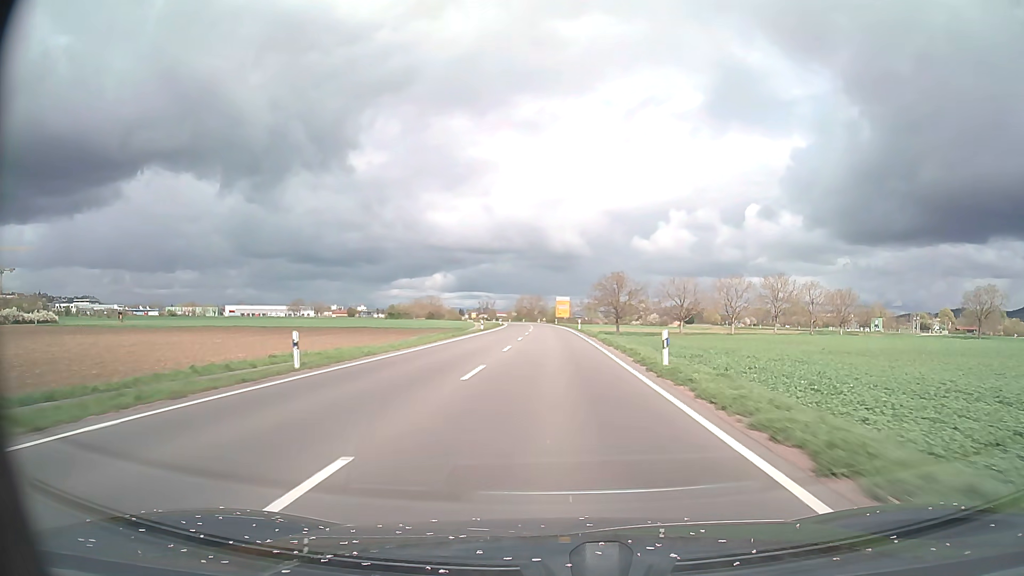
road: secondary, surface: asphalt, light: Day
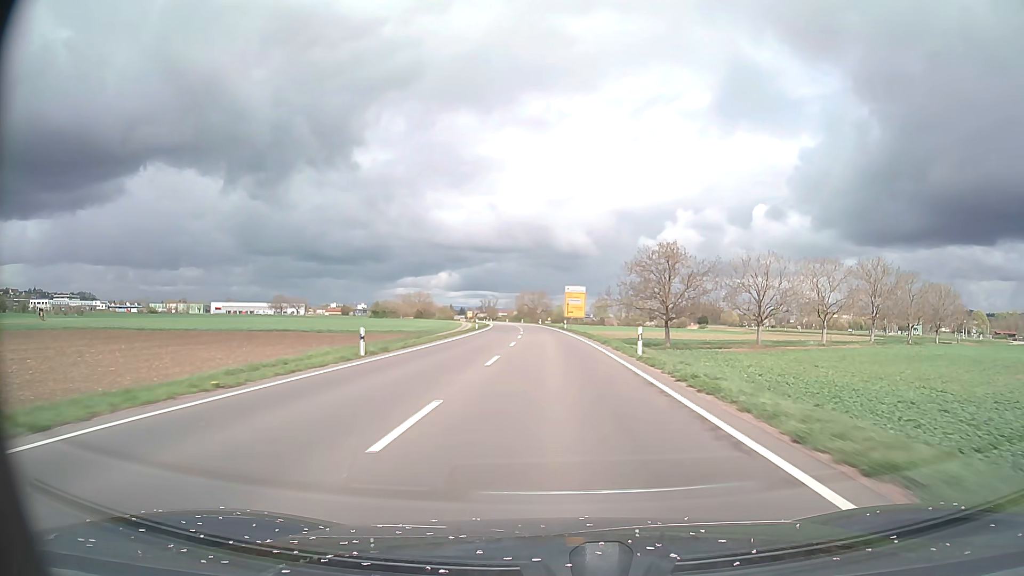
(-0.2, +43.8) m; 0°
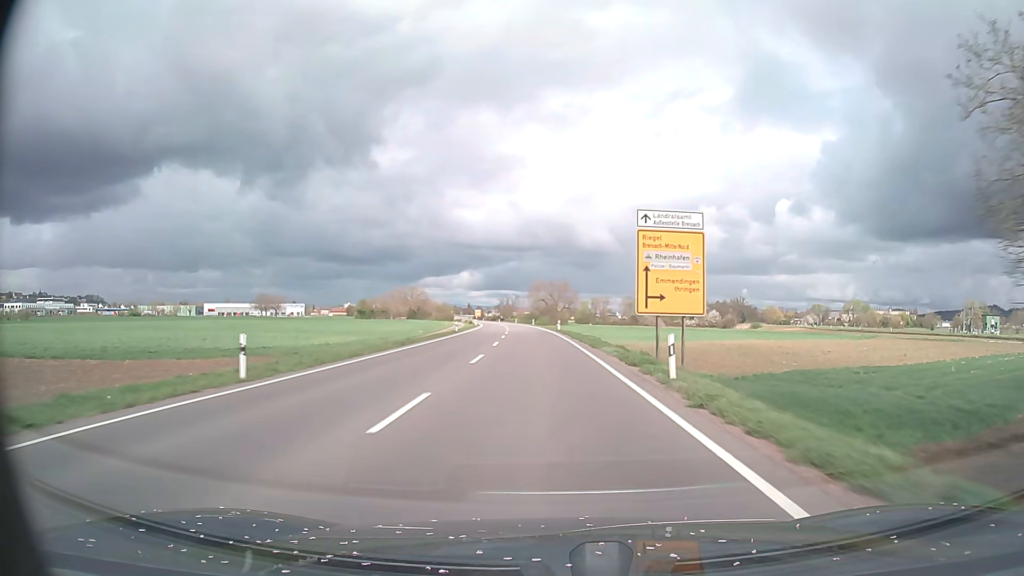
(-0.6, +58.9) m; -2°
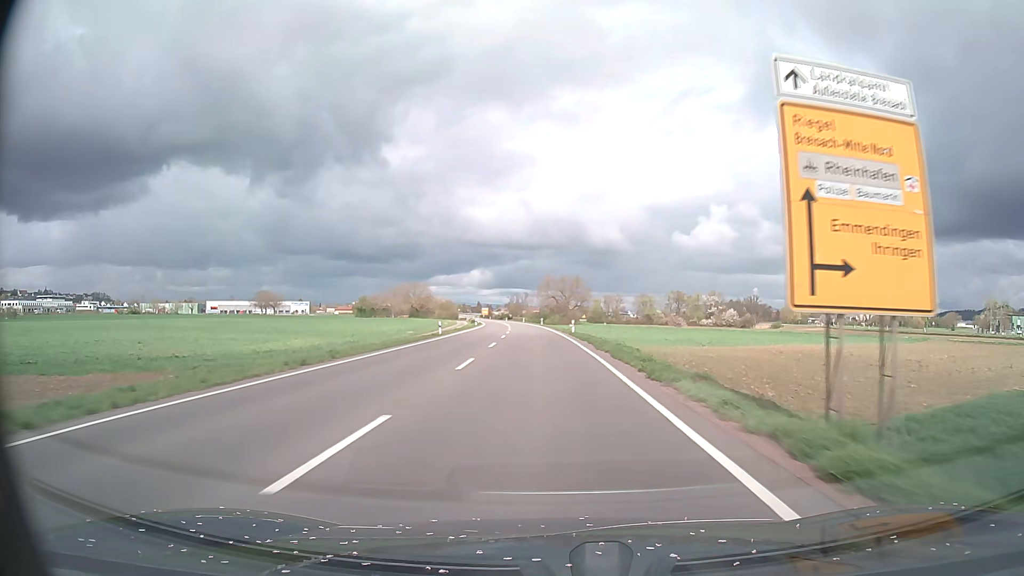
(-0.1, +14.8) m; -1°
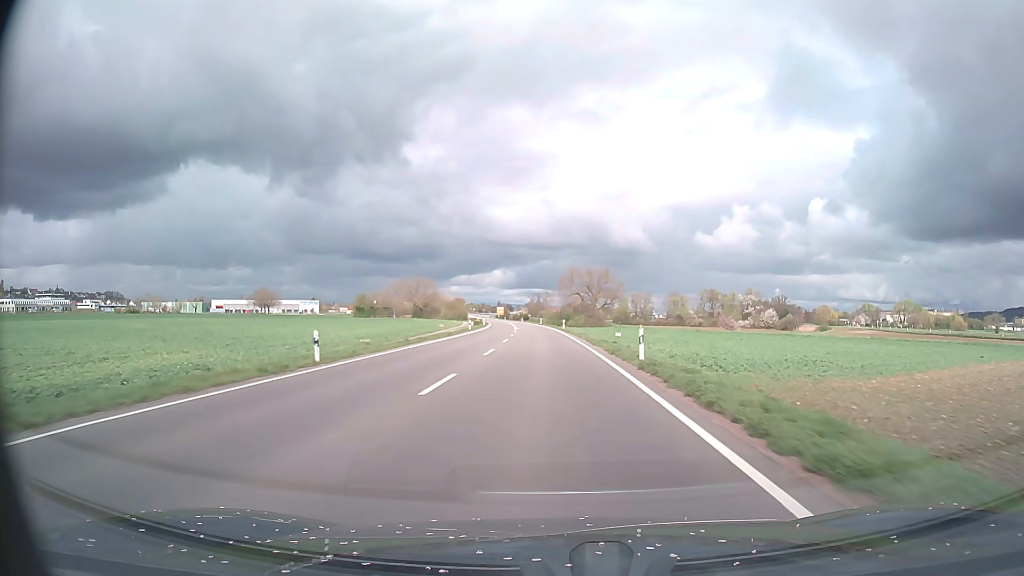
(-0.4, +29.6) m; -2°
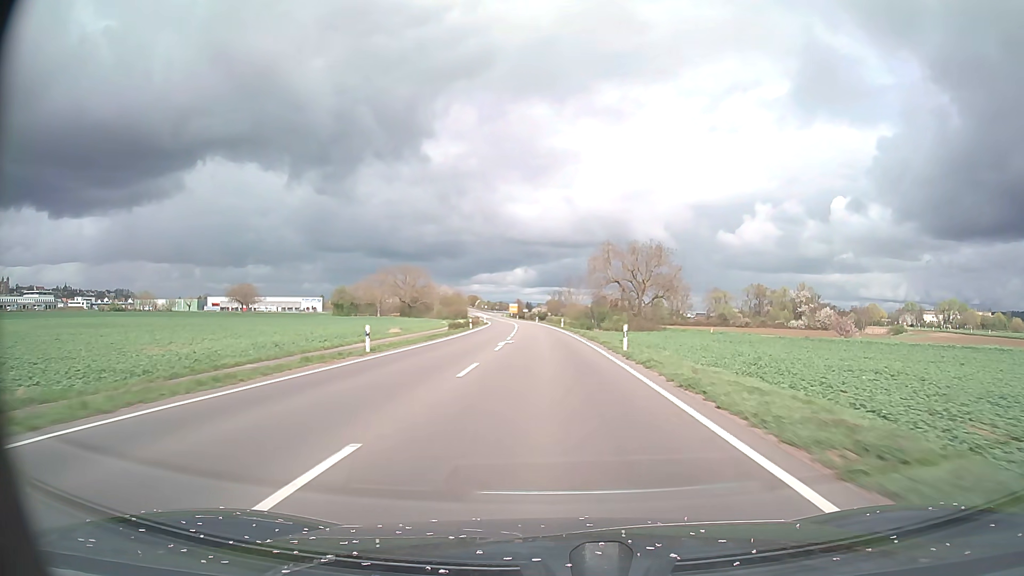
(-0.8, +44.5) m; -2°
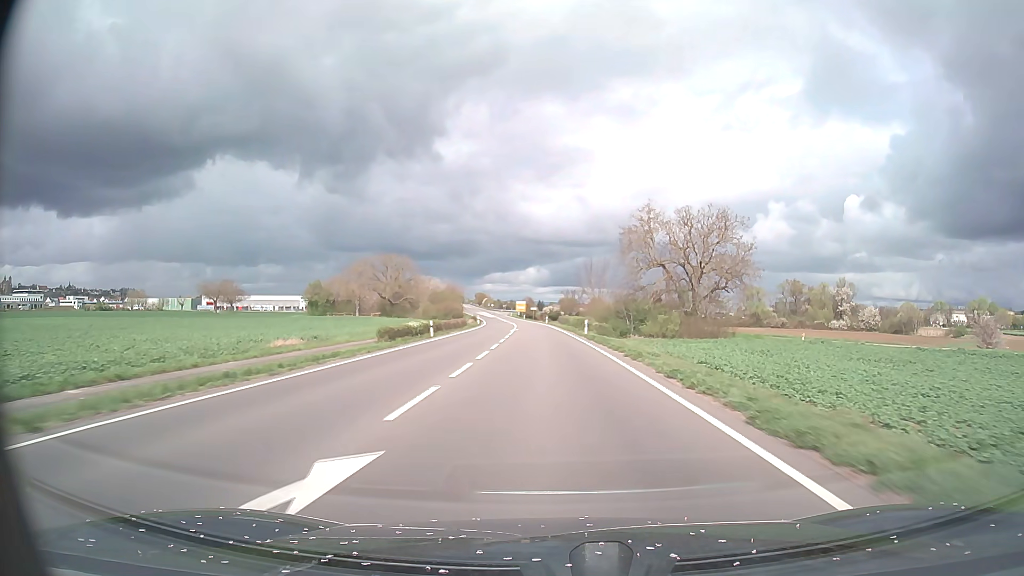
(-0.3, +29.8) m; -1°
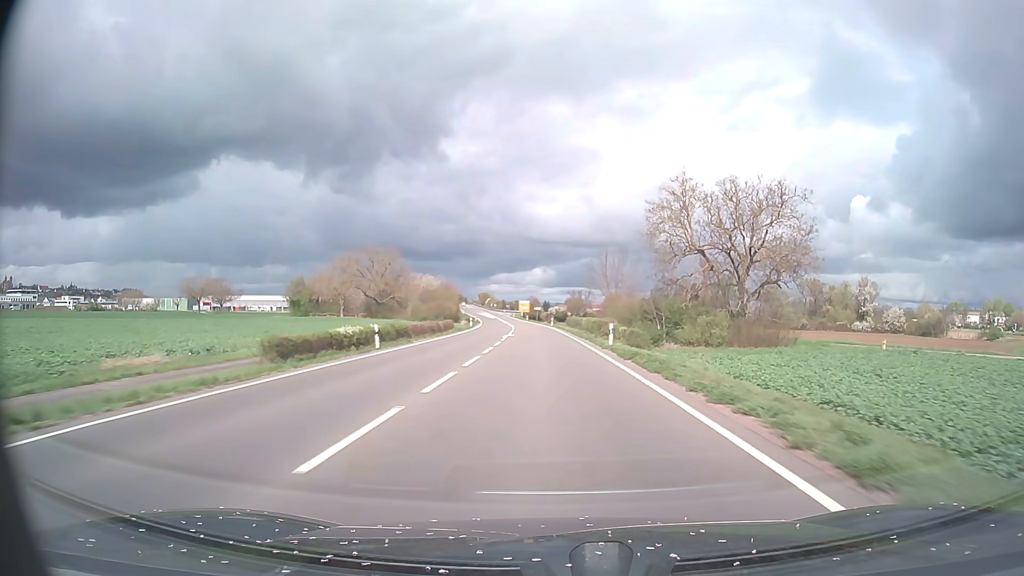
(-0.1, +14.9) m; 0°
(0, +10) (0, +20) (0, +30) (-1, +40) (-1, +50) (-1, +60) (-2, +70) (-3, +80) (-4, +90) (-4, +100) m
